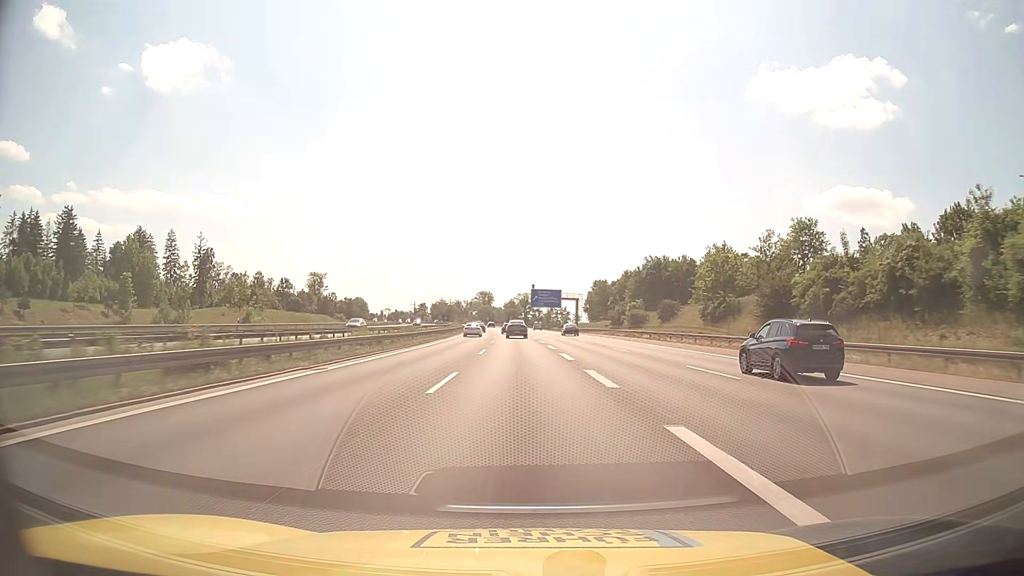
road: motorway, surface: asphalt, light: Day
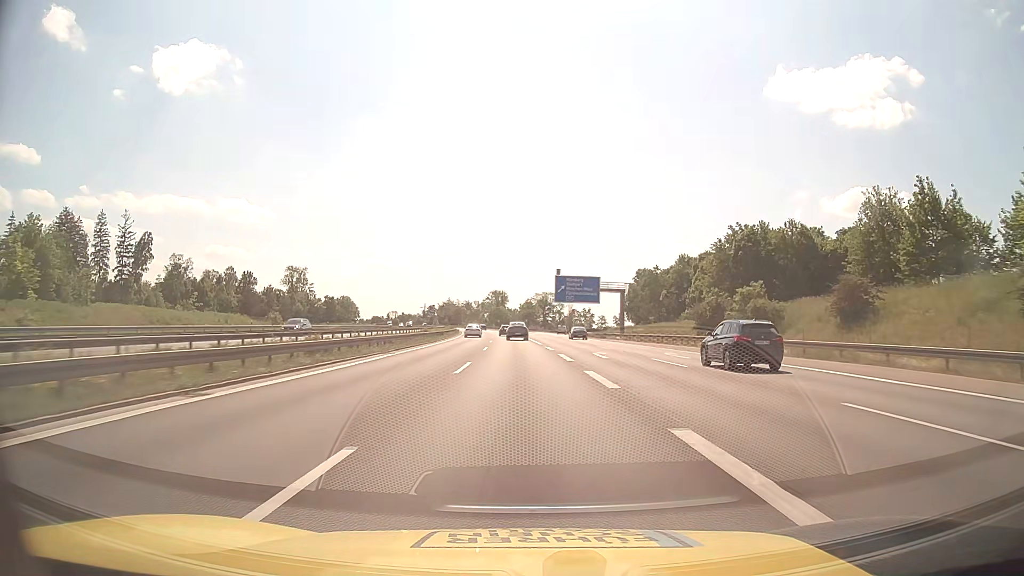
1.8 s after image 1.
(-0.7, +48.2) m; -2°
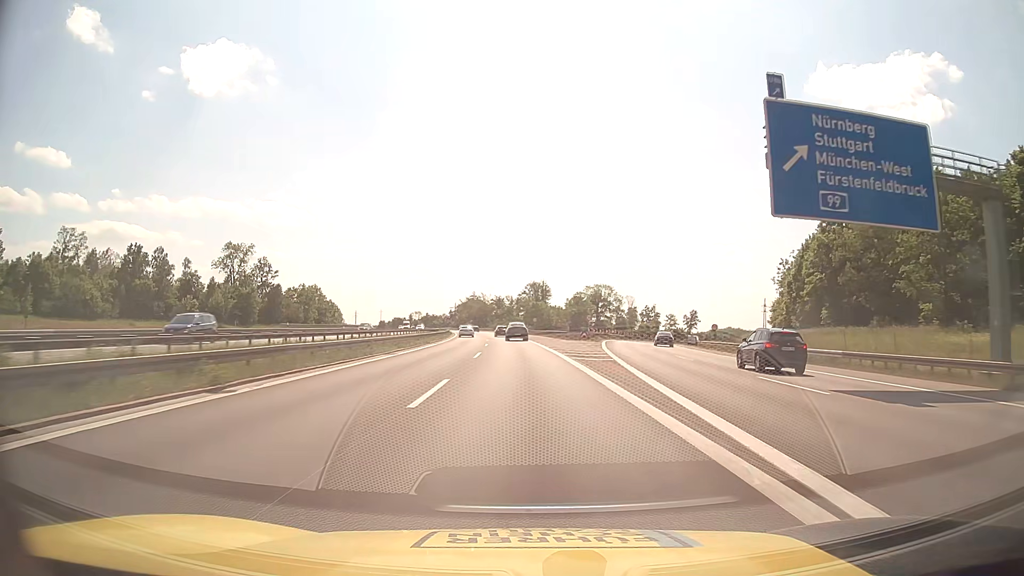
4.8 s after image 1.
(-2.4, +80.4) m; -4°
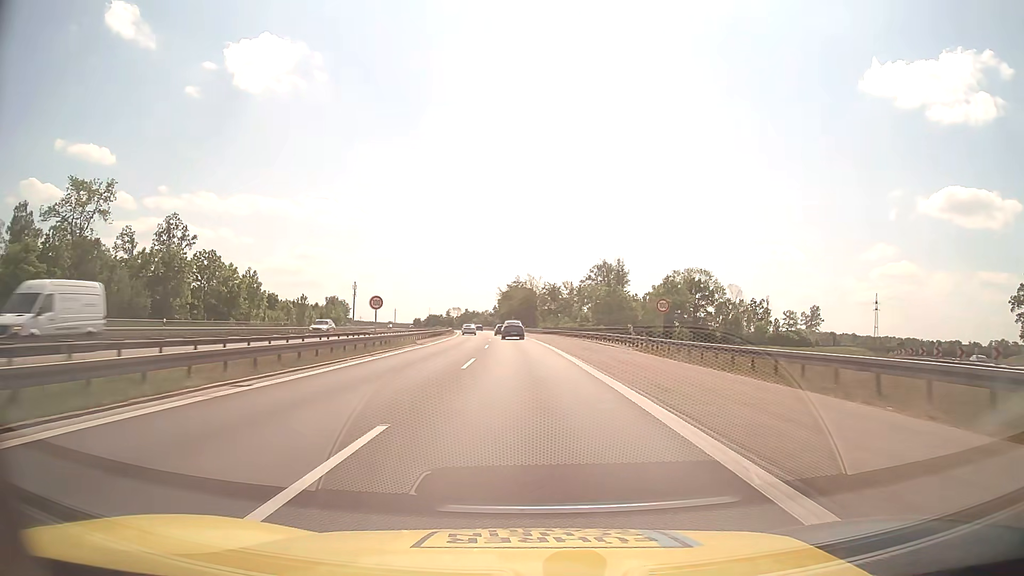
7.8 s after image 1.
(-2.9, +80.4) m; -5°
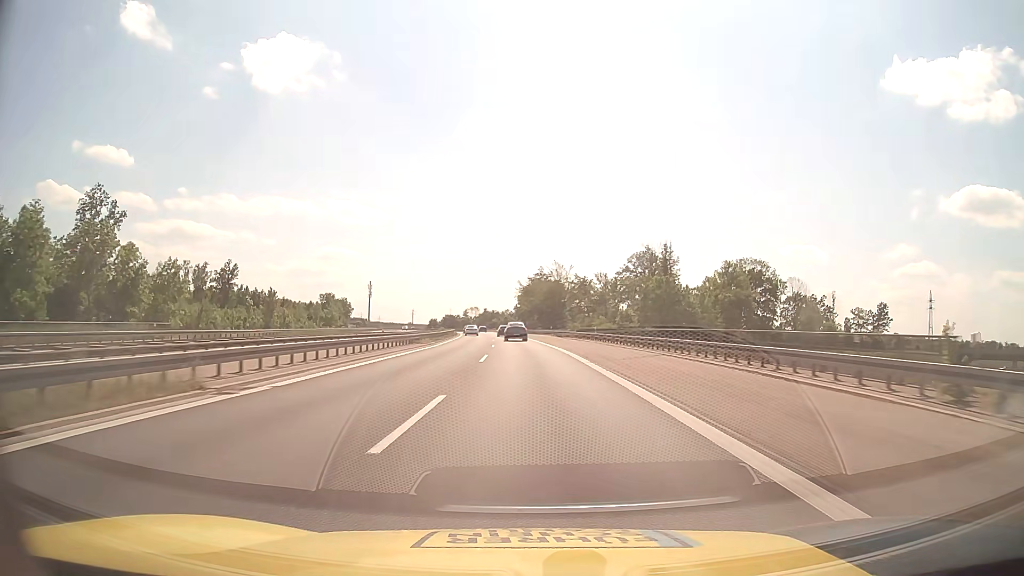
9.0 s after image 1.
(-0.6, +32.0) m; -2°
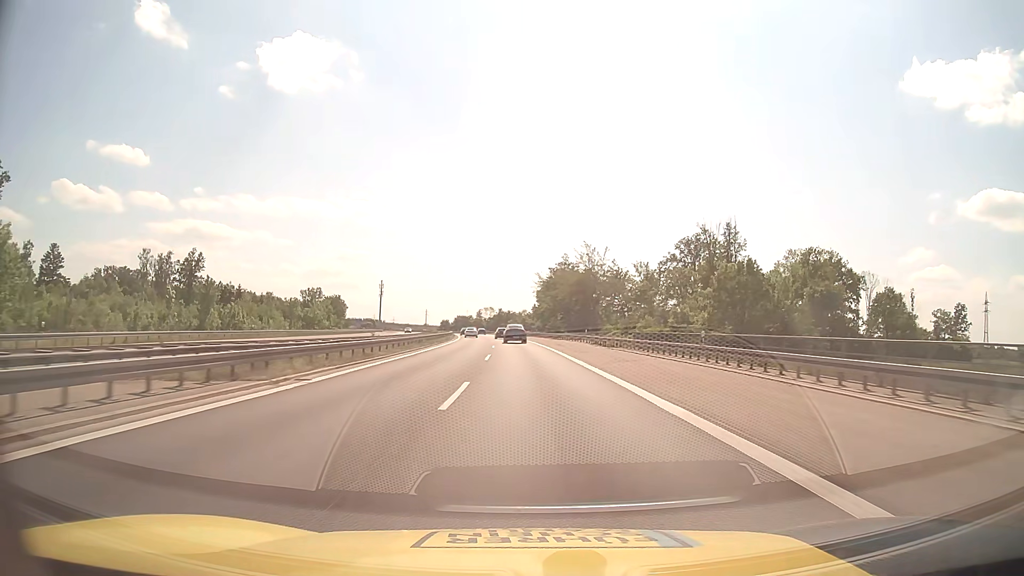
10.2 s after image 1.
(-0.5, +31.9) m; -2°
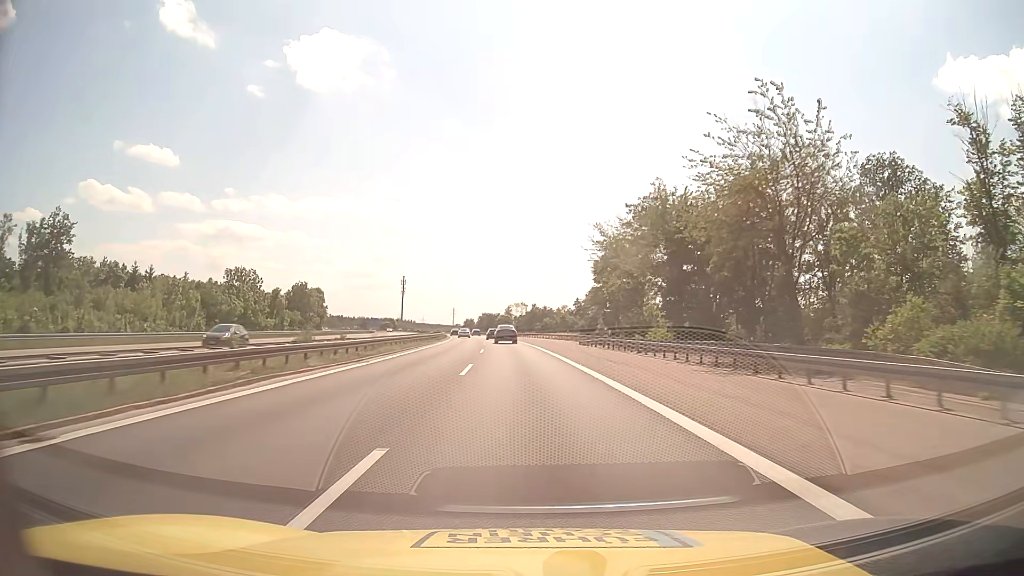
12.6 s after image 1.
(-1.4, +64.0) m; -3°
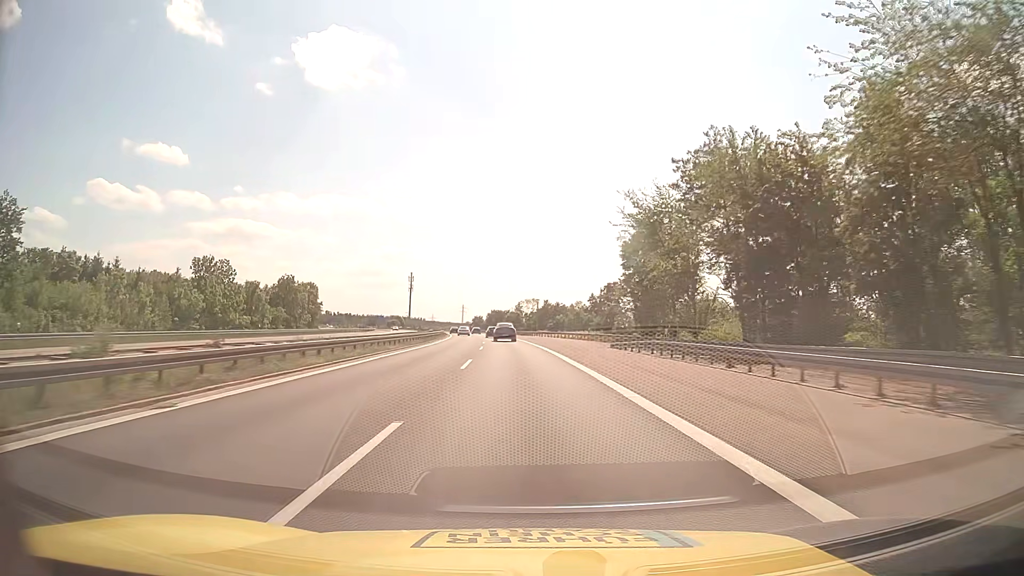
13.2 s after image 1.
(-0.1, +16.1) m; -1°
(0, +10) (0, +20) (-1, +30) (-1, +40) (-1, +50) (-2, +60) (-3, +70) (-3, +80) (-4, +90) (-5, +100) m
